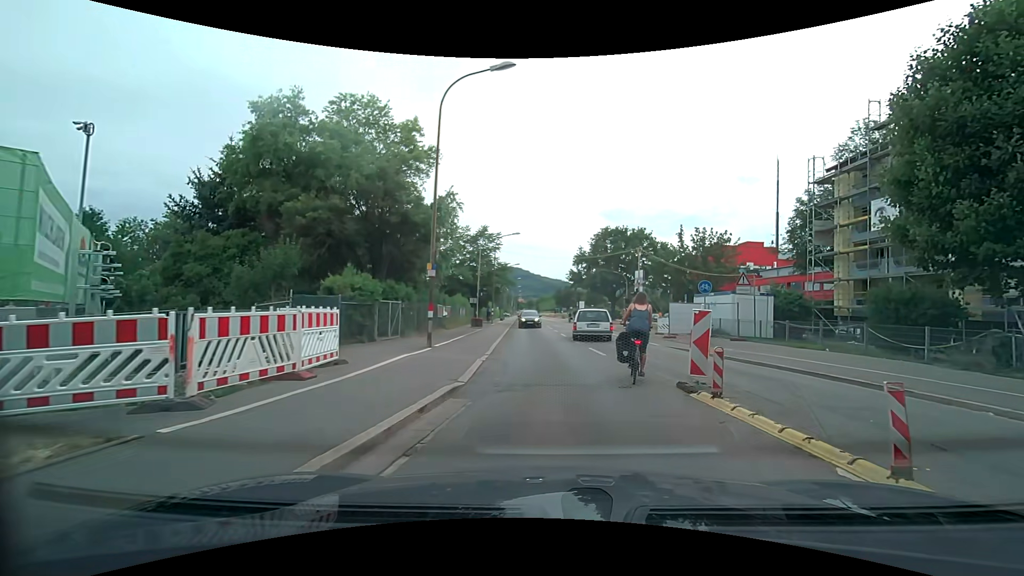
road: secondary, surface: asphalt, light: Day
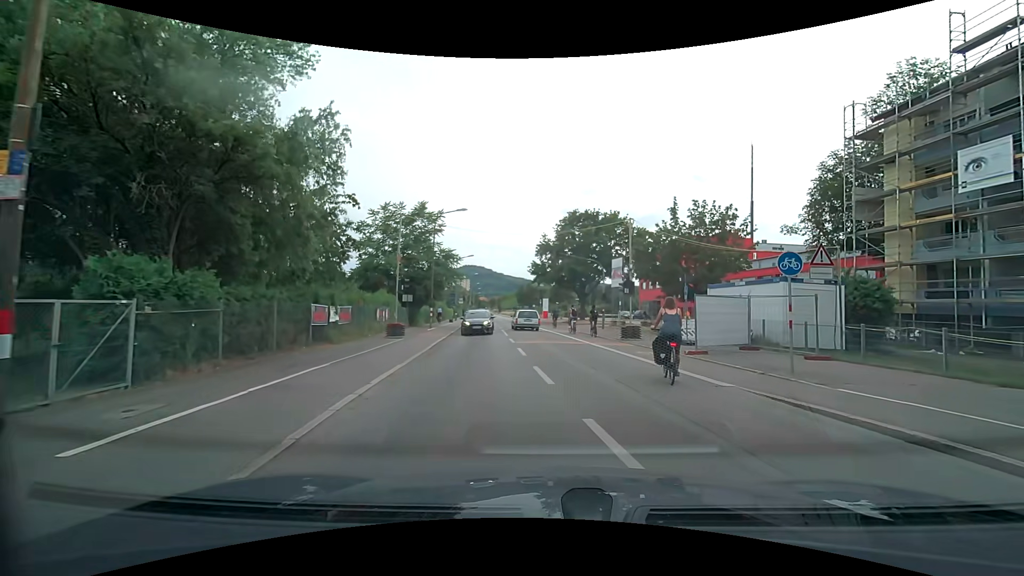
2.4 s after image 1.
(+0.5, +11.5) m; +5°
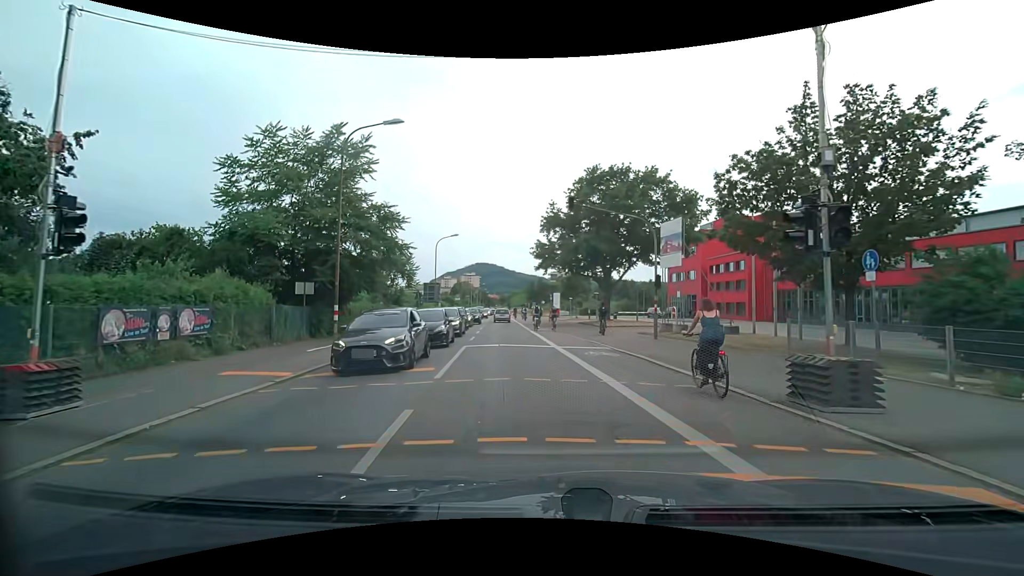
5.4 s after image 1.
(+0.3, +17.7) m; -1°
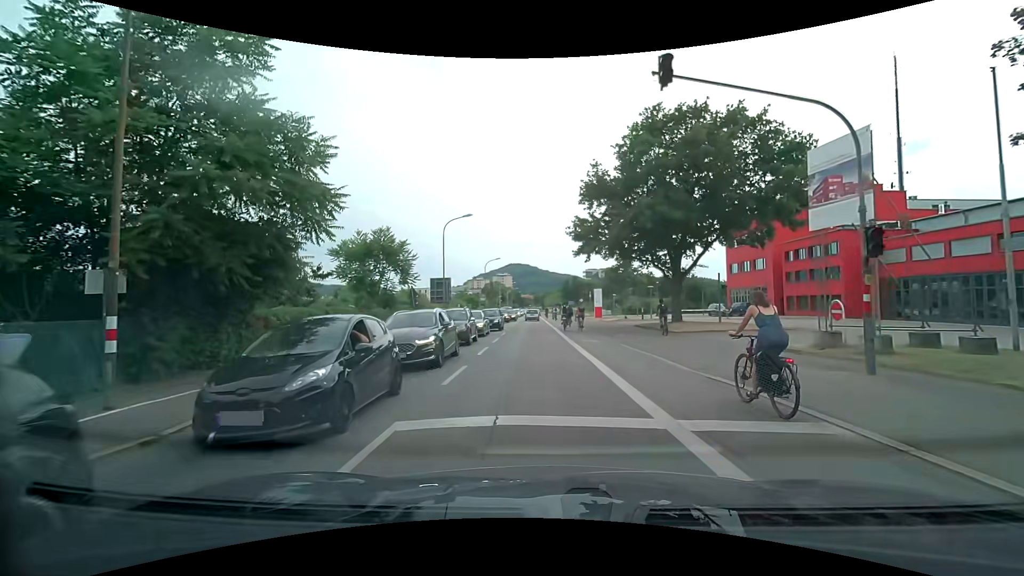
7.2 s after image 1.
(-0.5, +12.1) m; -4°
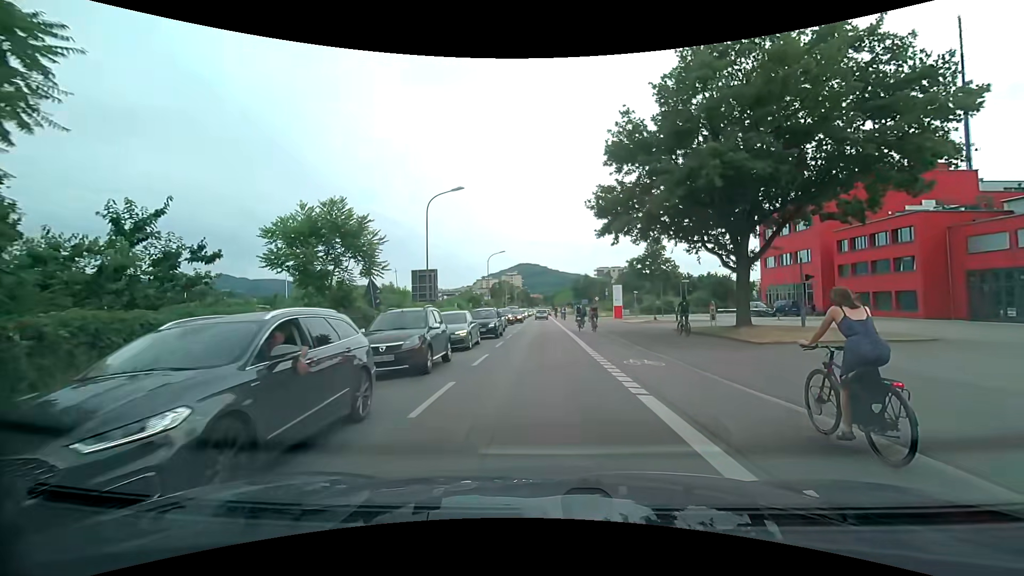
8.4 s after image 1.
(-0.1, +8.9) m; -1°
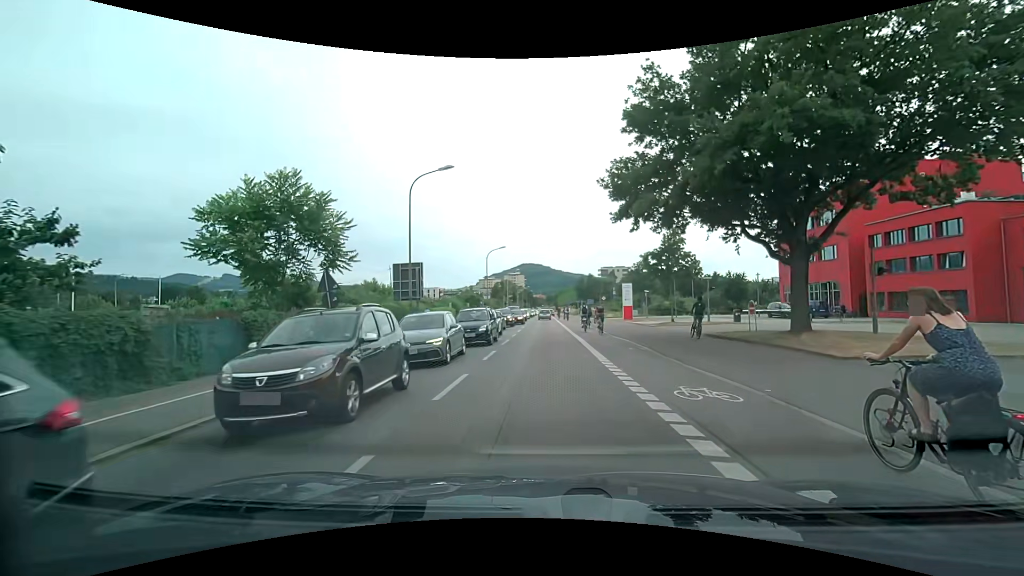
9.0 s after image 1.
(0.0, +4.8) m; 0°
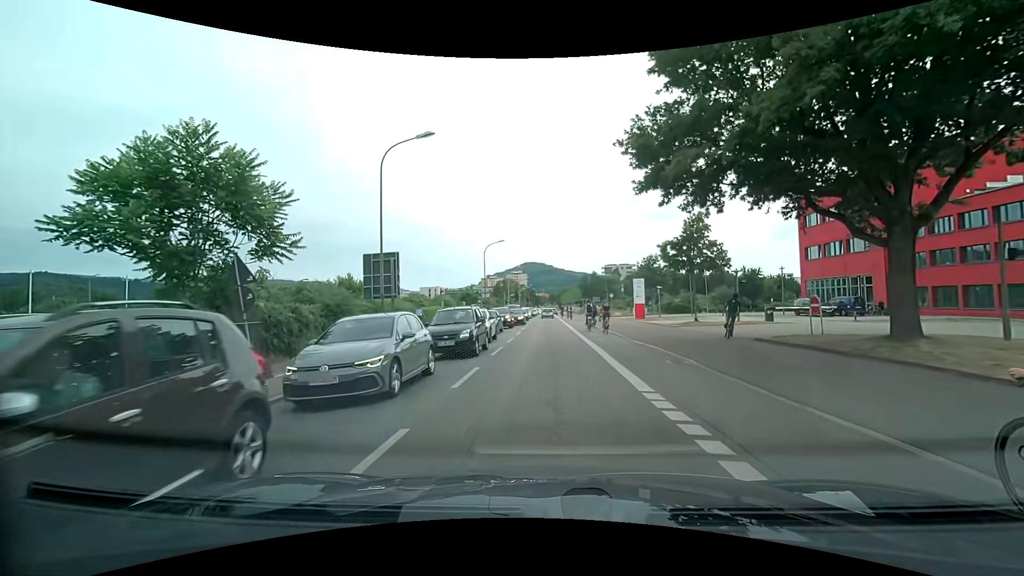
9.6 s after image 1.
(0.0, +5.1) m; -1°
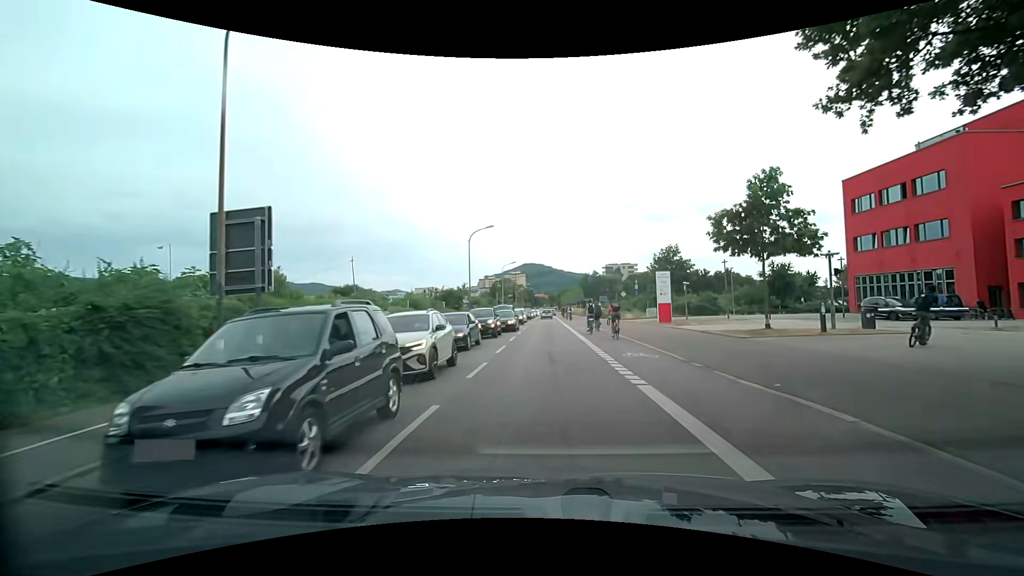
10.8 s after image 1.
(0.0, +10.7) m; 0°
